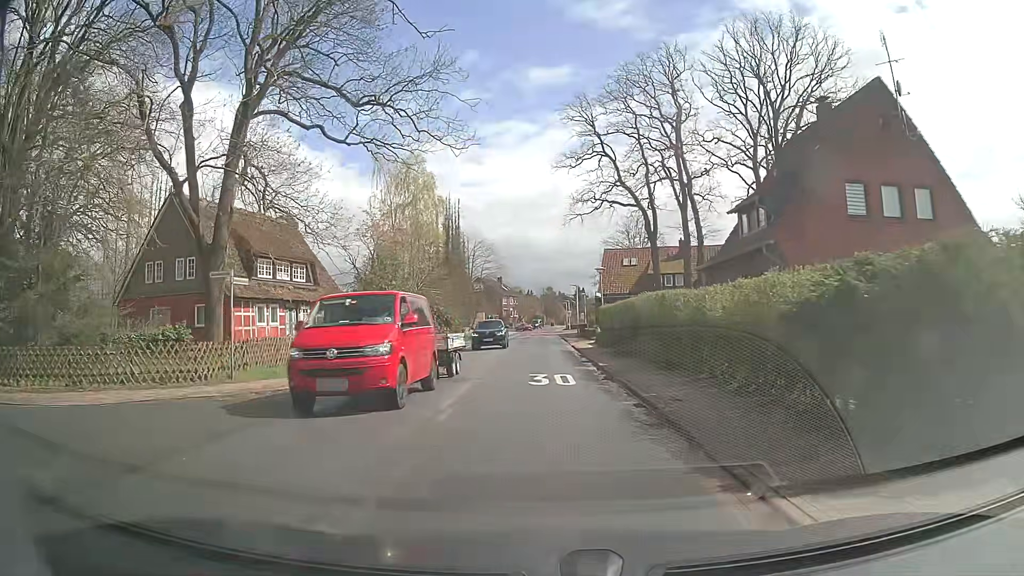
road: tertiary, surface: asphalt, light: Day
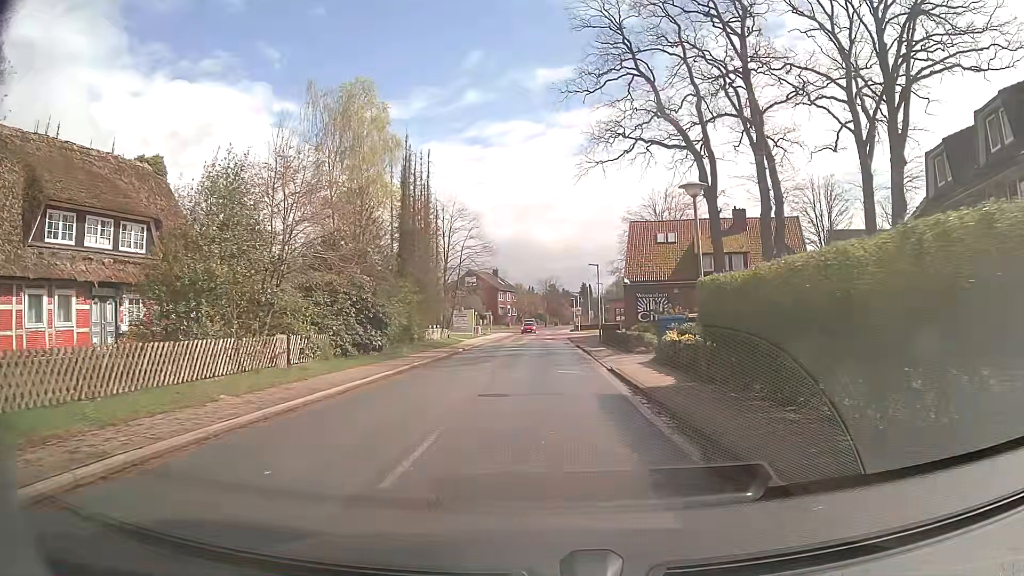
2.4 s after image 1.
(-0.1, +21.2) m; 0°
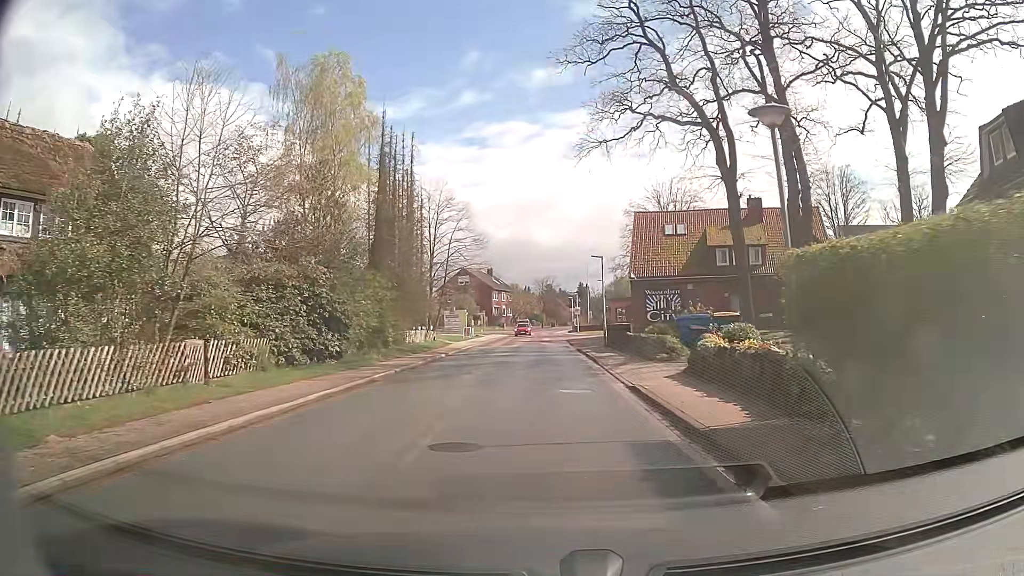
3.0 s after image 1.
(0.0, +5.2) m; 0°
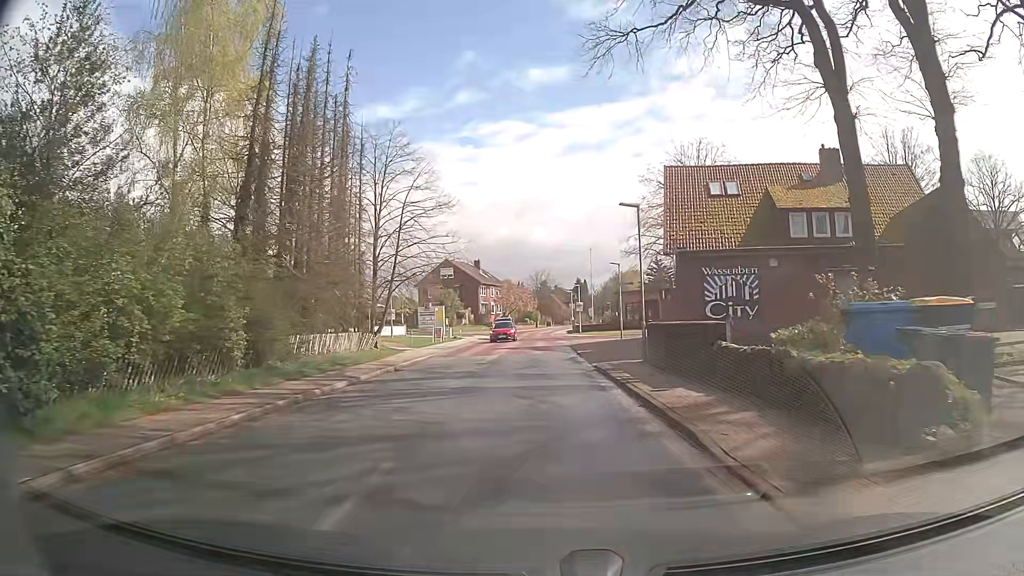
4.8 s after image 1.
(+0.1, +15.2) m; 0°
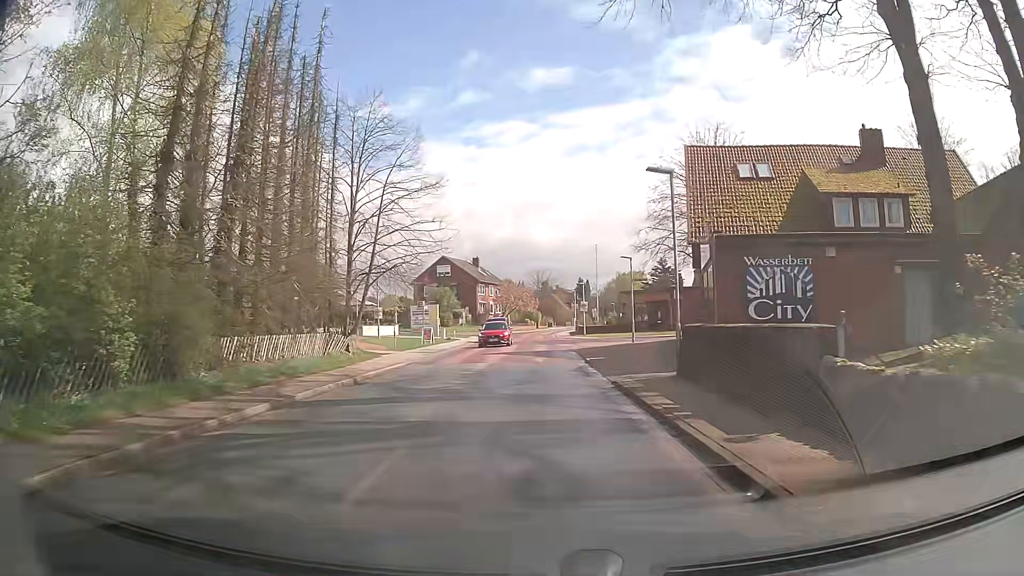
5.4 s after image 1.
(0.0, +4.9) m; 0°
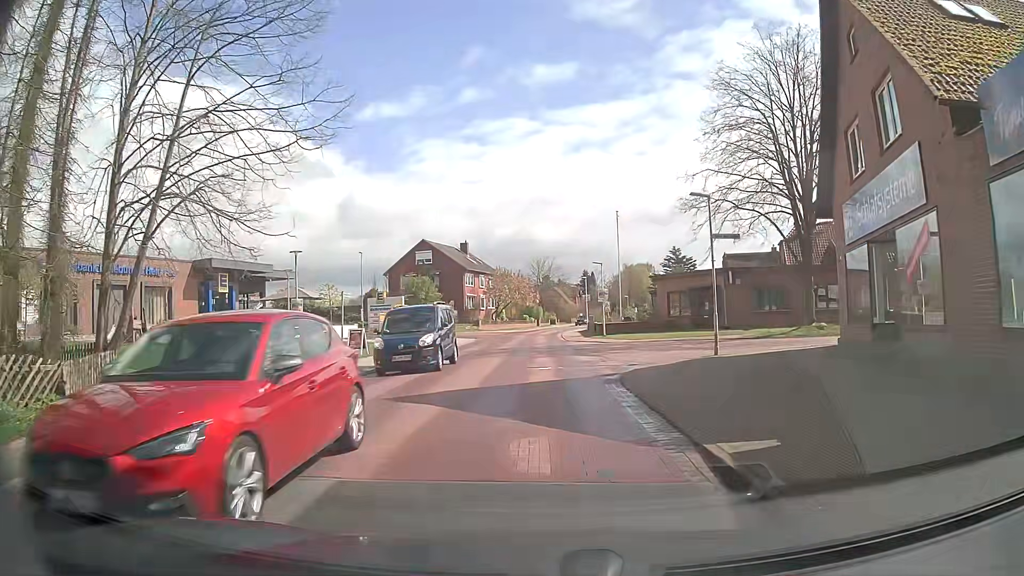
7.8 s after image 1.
(+0.2, +17.4) m; 0°
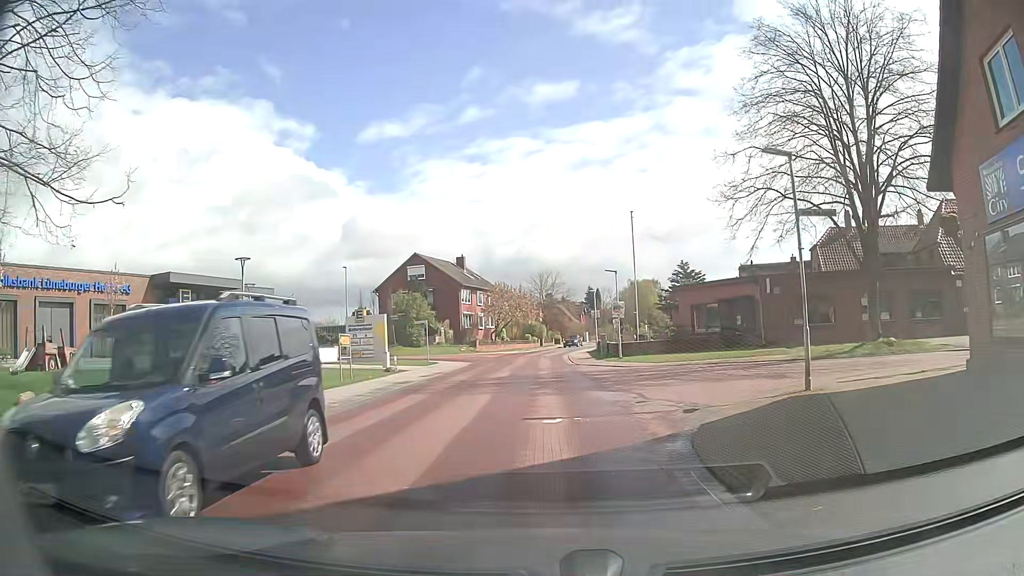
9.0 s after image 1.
(+0.1, +6.7) m; 0°
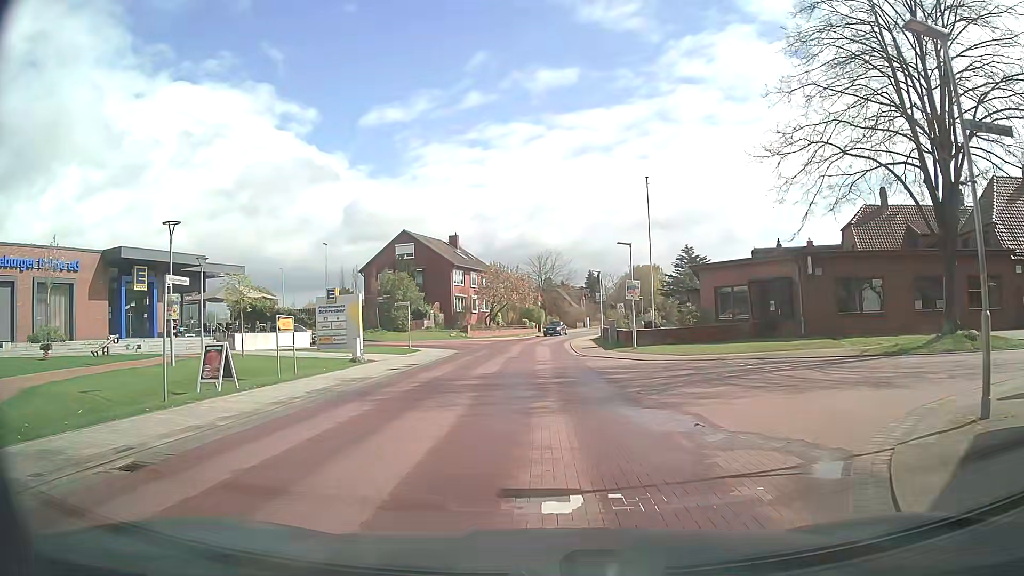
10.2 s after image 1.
(0.0, +5.8) m; 0°
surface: paving_stones
(0, +10) (0, +20) (0, +30) (+1, +40) (+1, +50) (+3, +60) (+5, +69) (+8, +79) (+11, +89) (+14, +98) m
